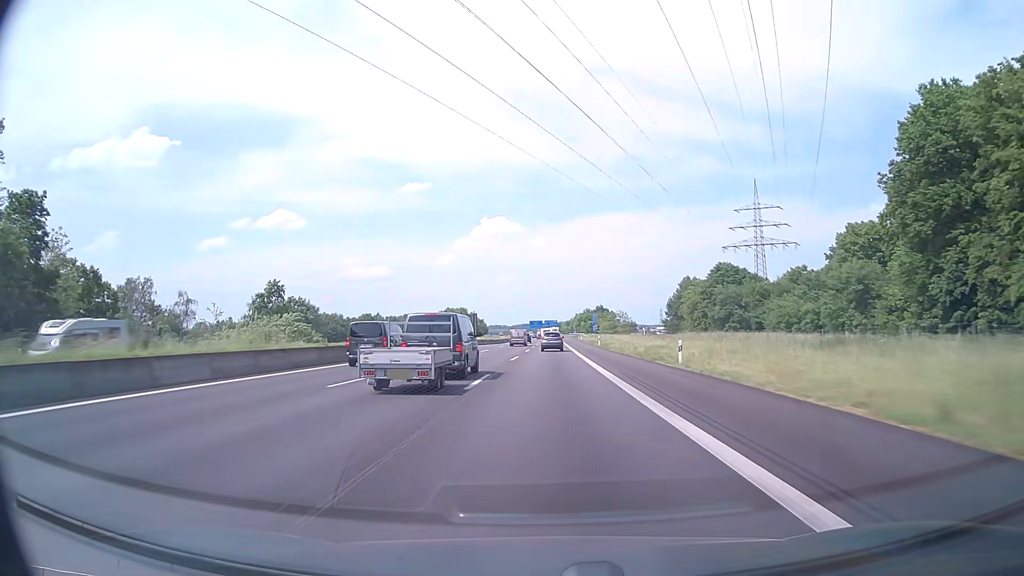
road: motorway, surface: asphalt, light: Day
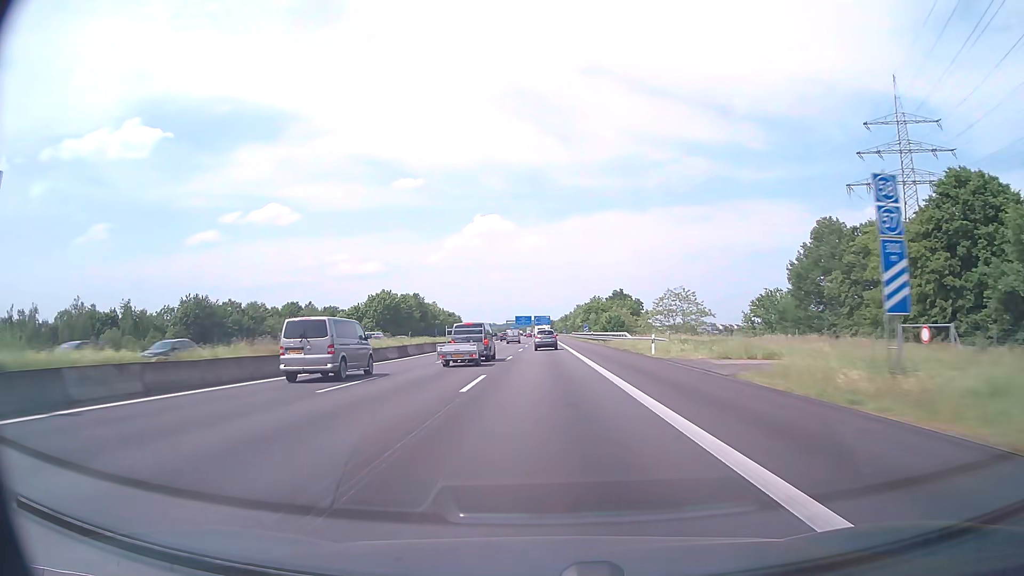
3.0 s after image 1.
(+1.0, +92.8) m; +1°
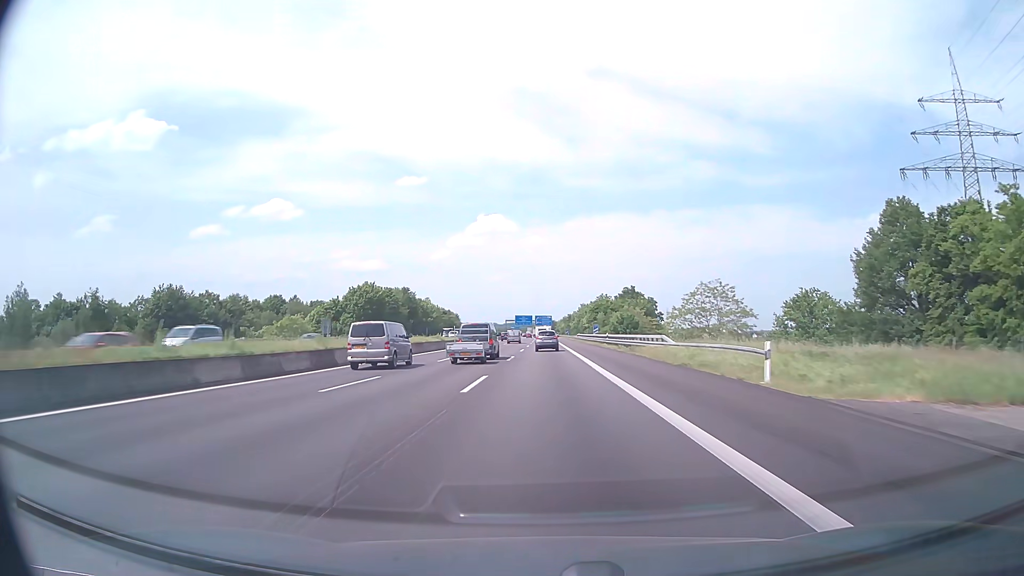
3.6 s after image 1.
(0.0, +18.3) m; 0°
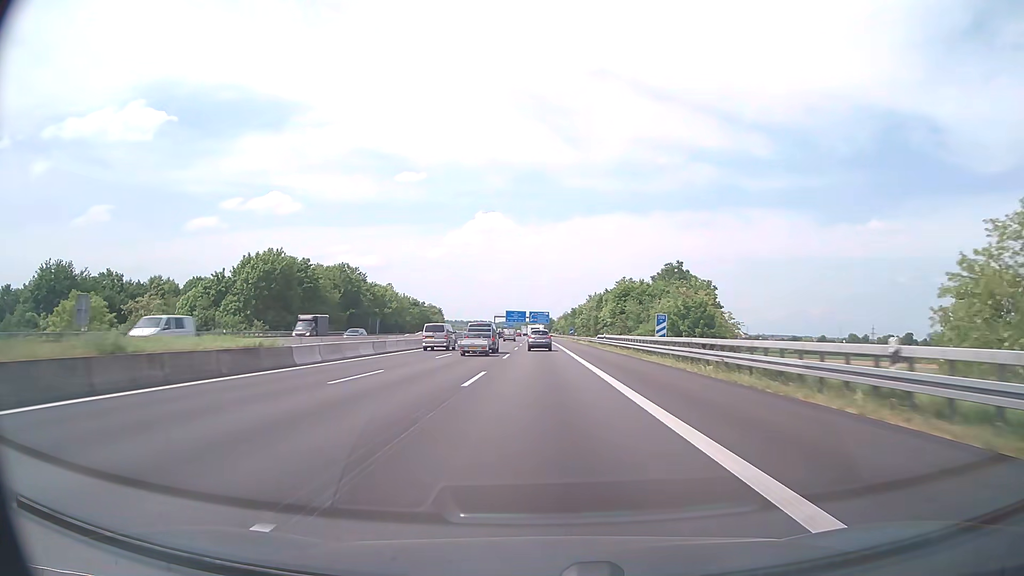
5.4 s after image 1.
(+0.2, +54.1) m; 0°
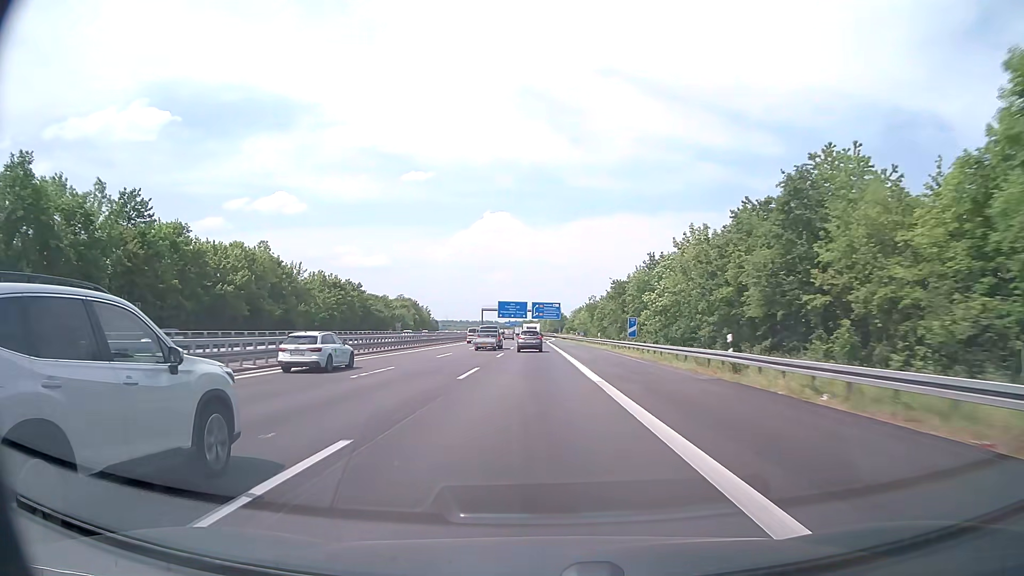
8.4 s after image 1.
(-0.2, +89.4) m; -1°
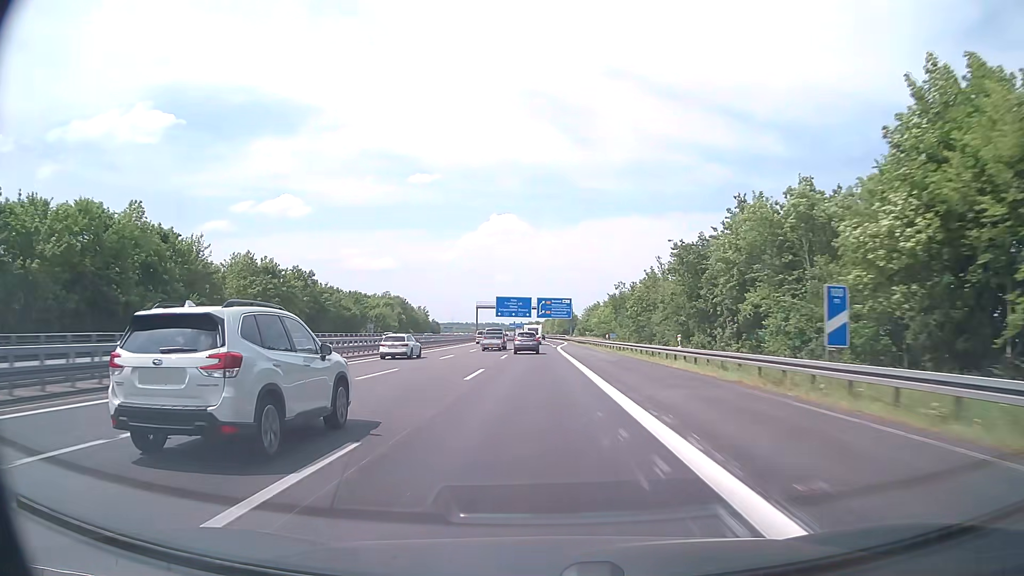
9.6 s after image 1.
(-0.2, +35.8) m; -1°
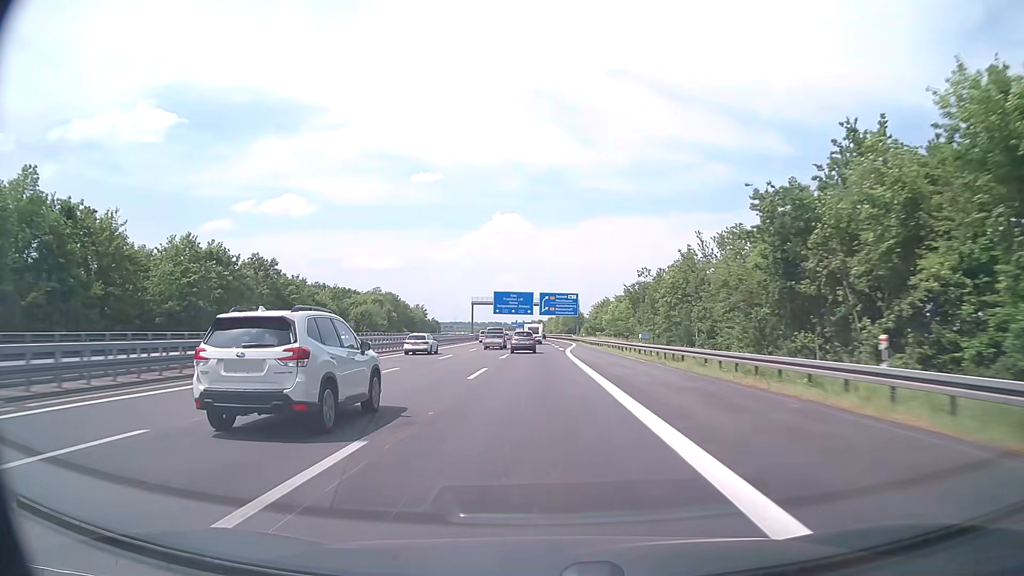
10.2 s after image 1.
(0.0, +18.0) m; 0°
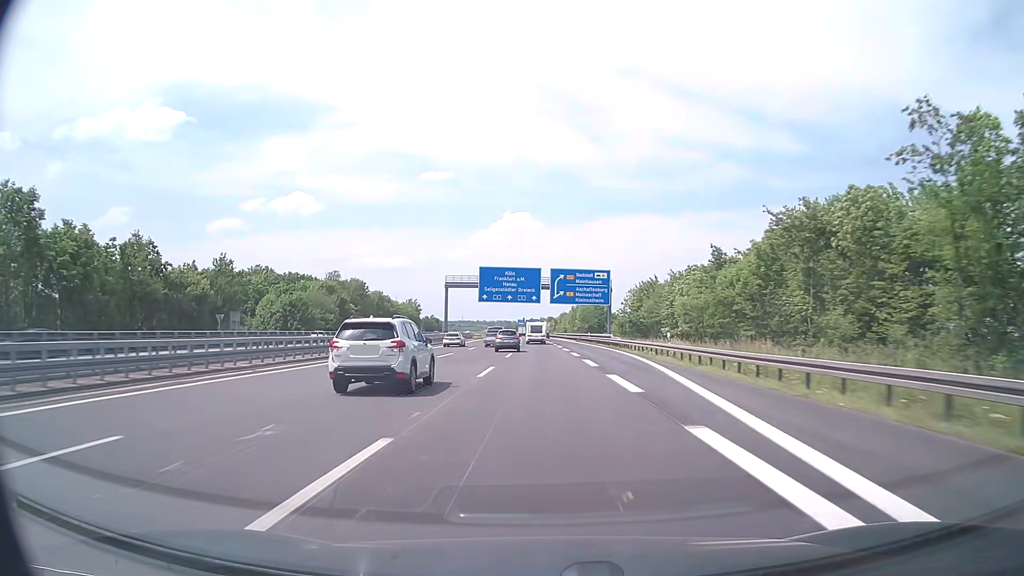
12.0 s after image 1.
(-0.3, +53.9) m; -1°
(0, +10) (0, +20) (0, +30) (0, +40) (0, +50) (0, +60) (-1, +70) (-1, +80) (-1, +90) (-1, +100) m
